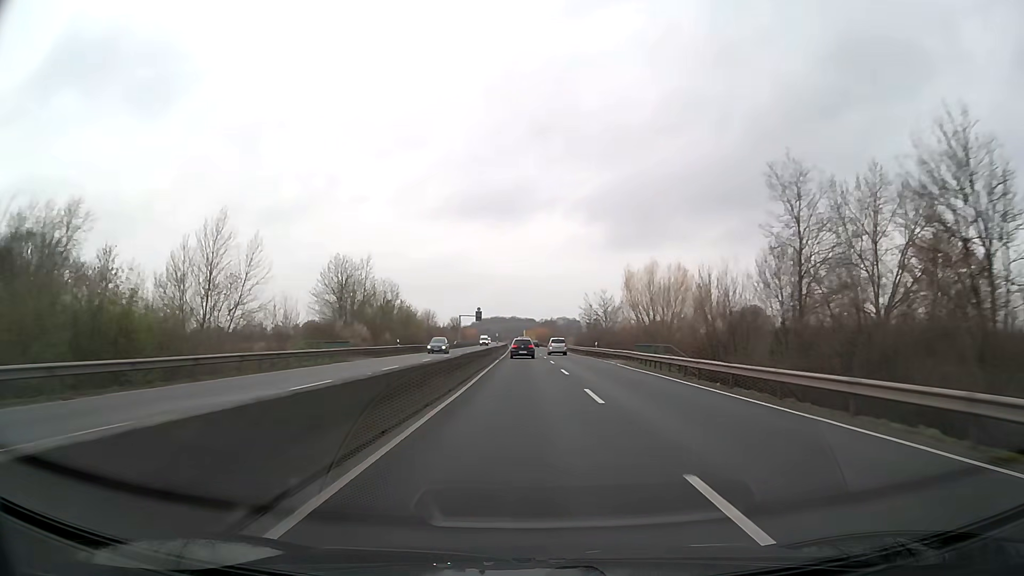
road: trunk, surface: asphalt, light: Day
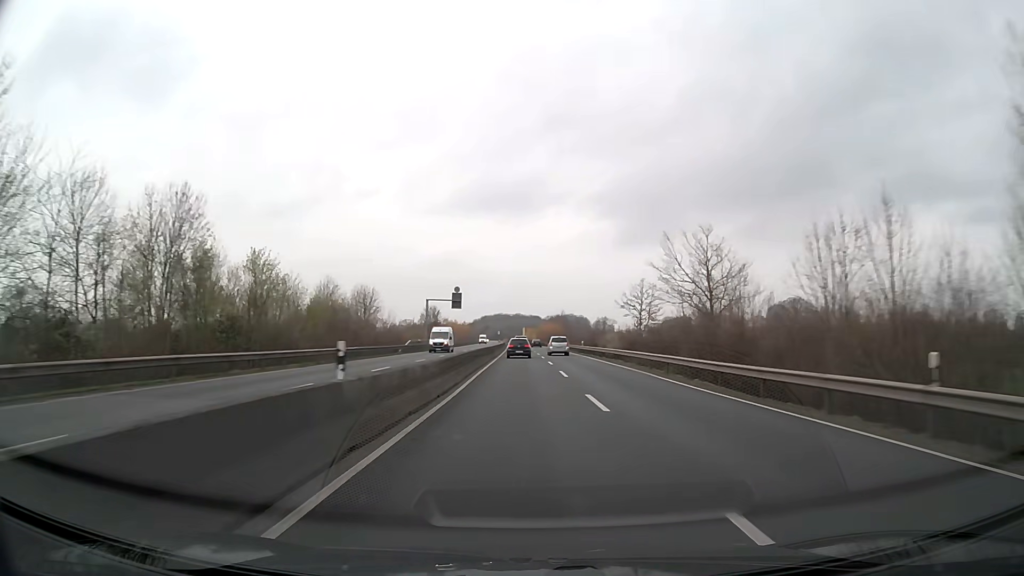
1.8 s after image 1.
(-0.2, +49.9) m; 0°
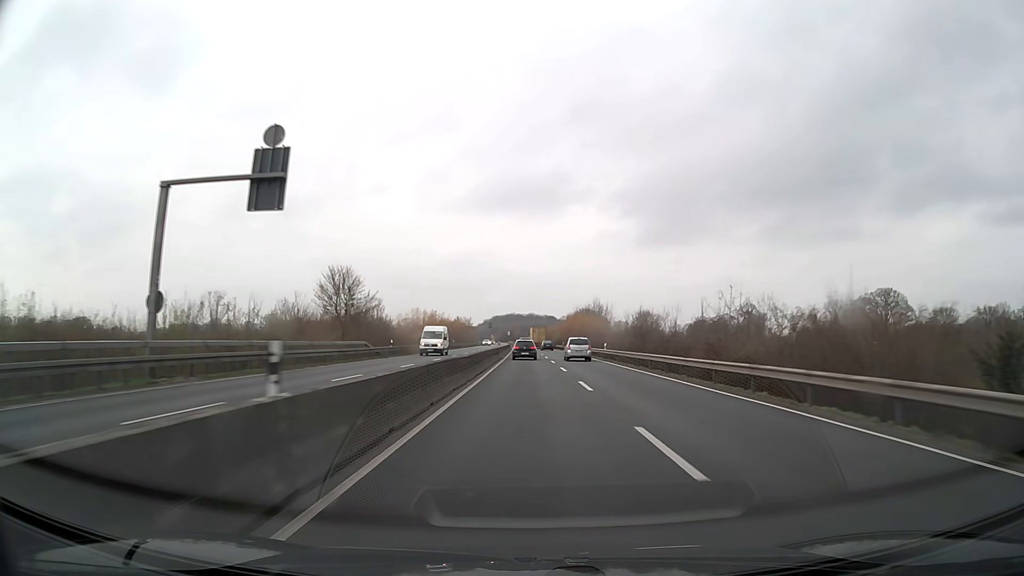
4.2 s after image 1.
(-0.6, +66.9) m; -1°
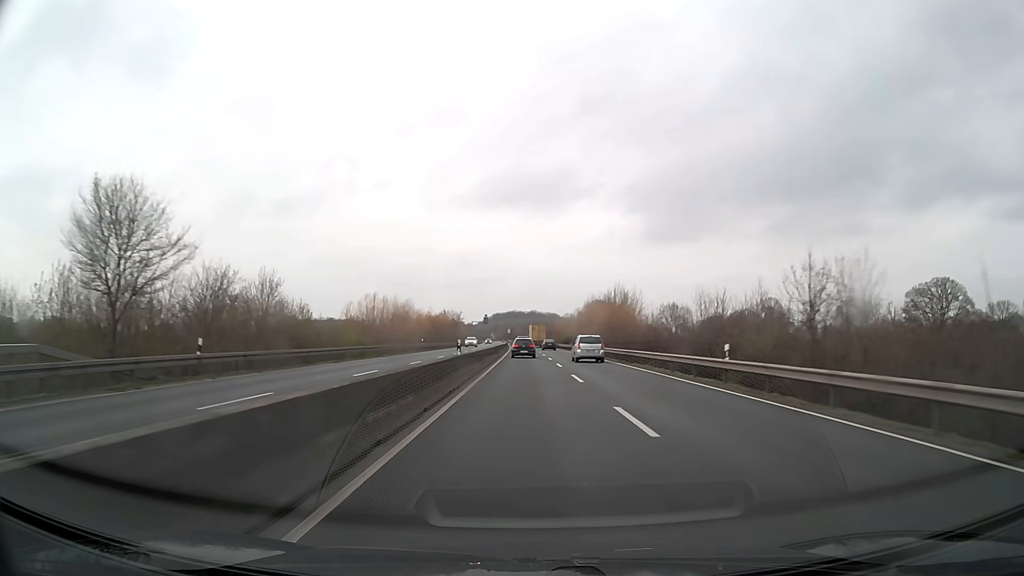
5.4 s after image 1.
(-0.1, +33.4) m; 0°
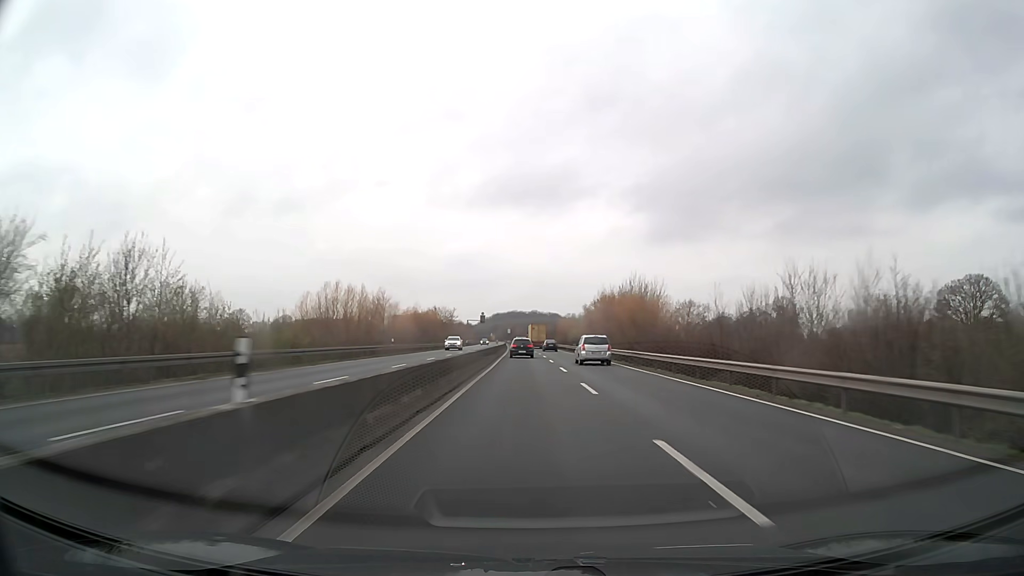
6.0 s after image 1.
(0.0, +16.7) m; 0°
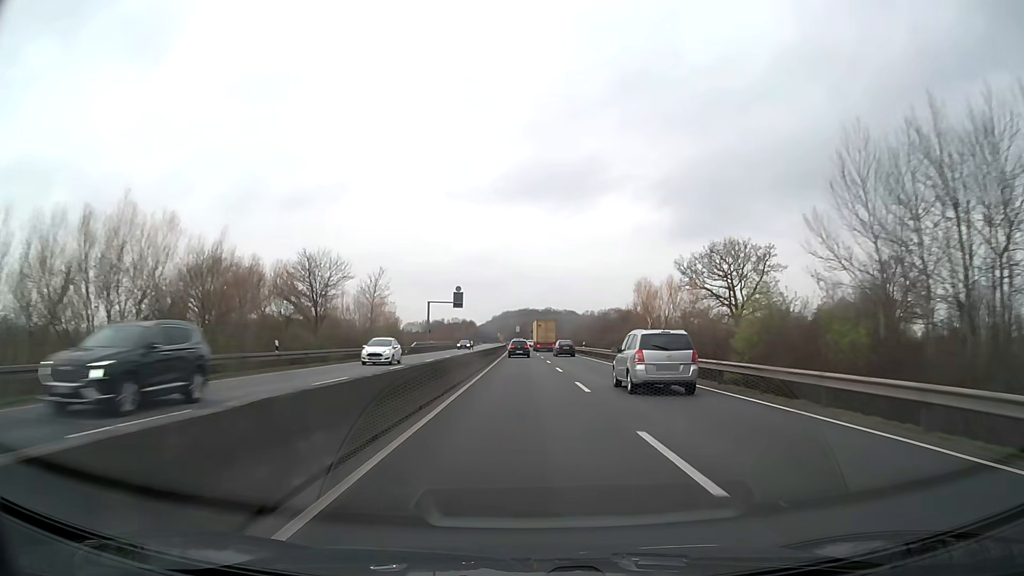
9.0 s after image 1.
(-0.8, +83.6) m; -1°
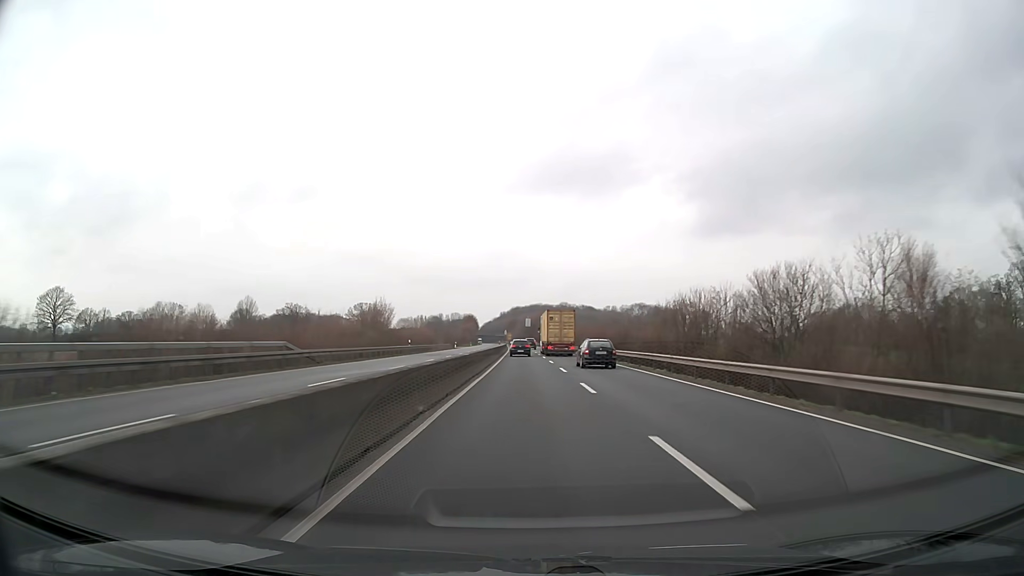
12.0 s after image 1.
(-1.0, +85.0) m; -1°
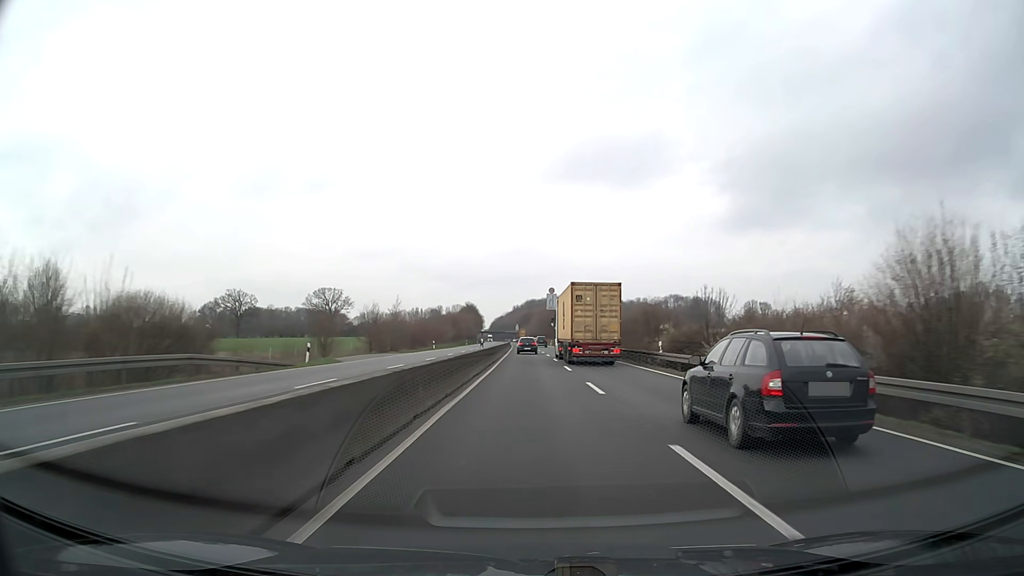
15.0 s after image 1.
(-1.0, +85.5) m; -1°
(0, +10) (0, +20) (0, +30) (0, +40) (0, +50) (0, +60) (0, +70) (0, +80) (-1, +90) (-1, +100) m
